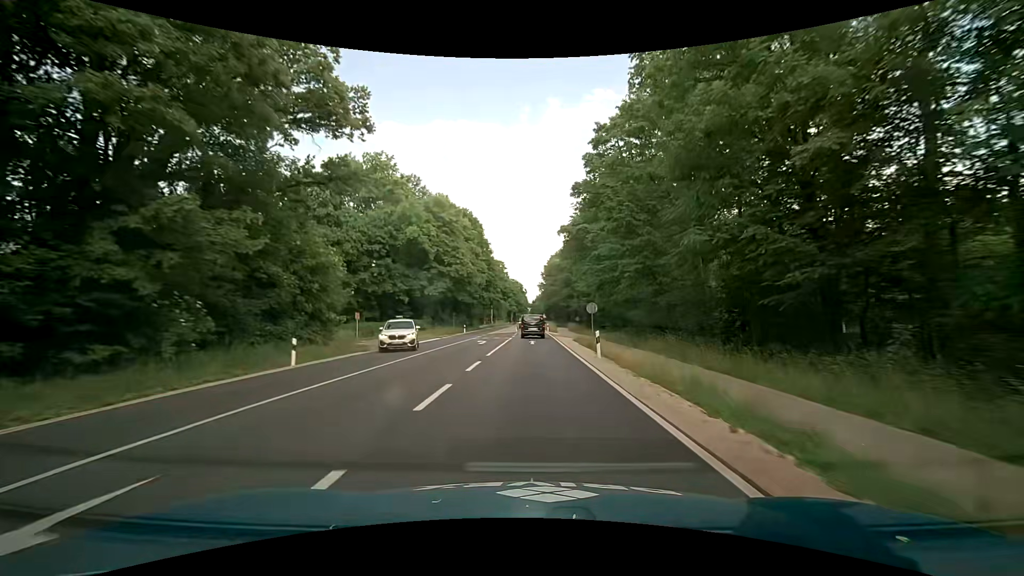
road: primary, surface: asphalt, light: Day
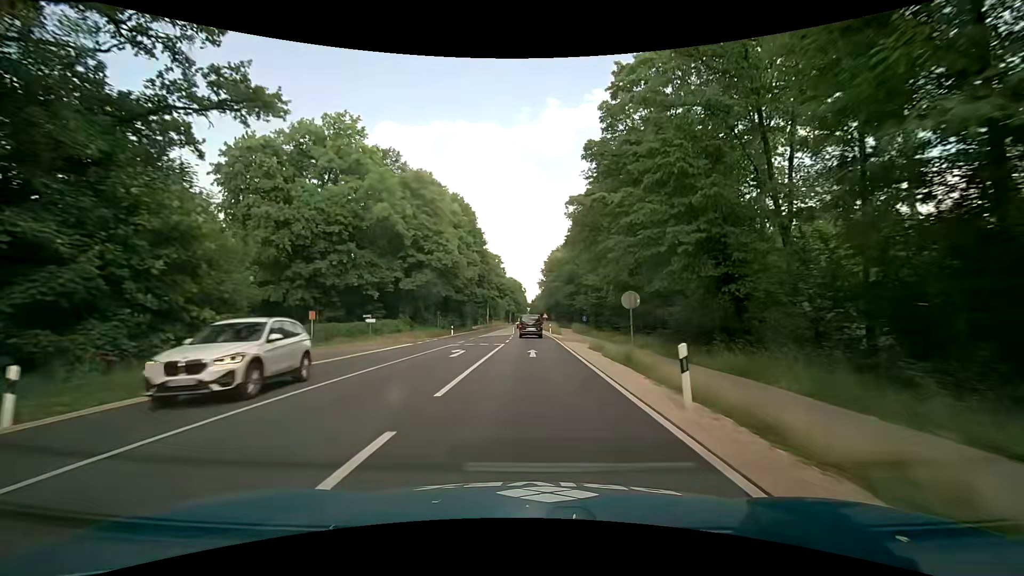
(0.0, +10.5) m; +1°
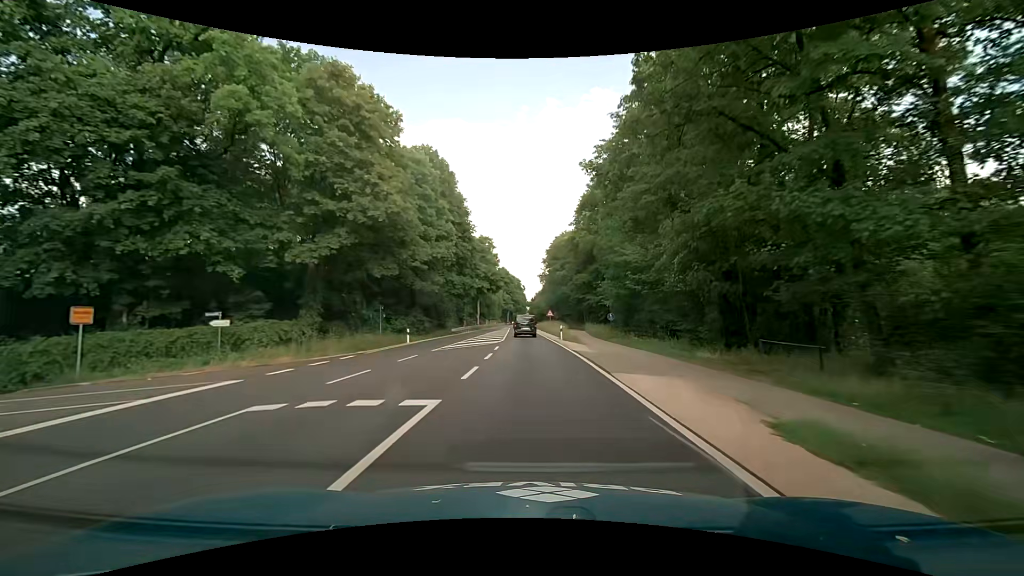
(-0.1, +21.1) m; -1°
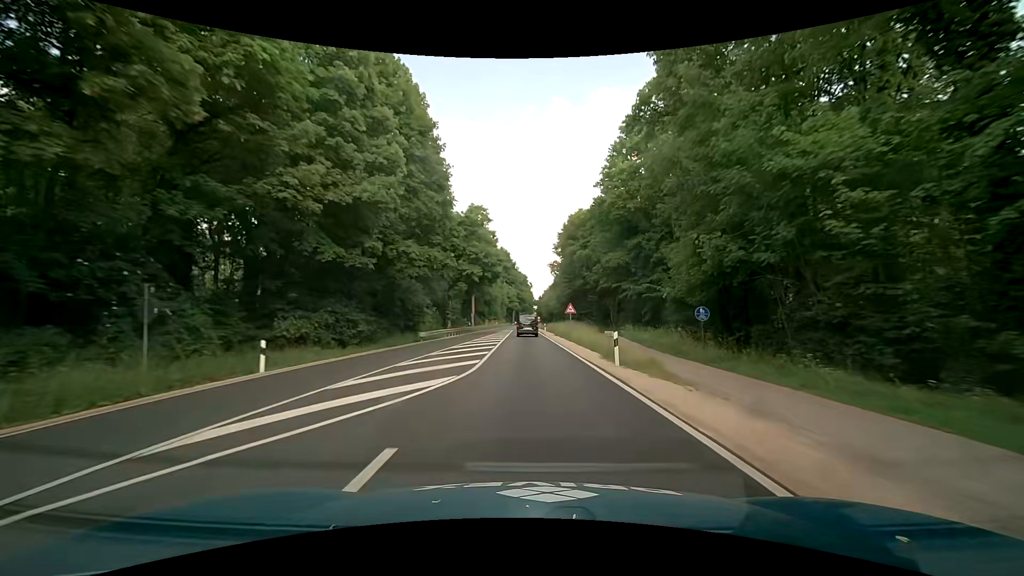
(0.0, +21.3) m; 0°
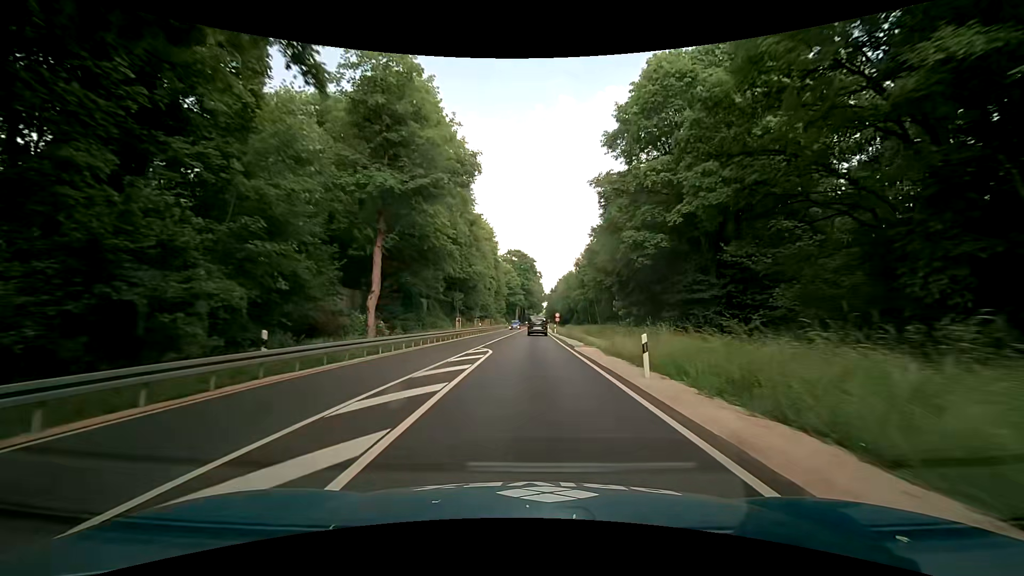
(-0.6, +53.9) m; -1°
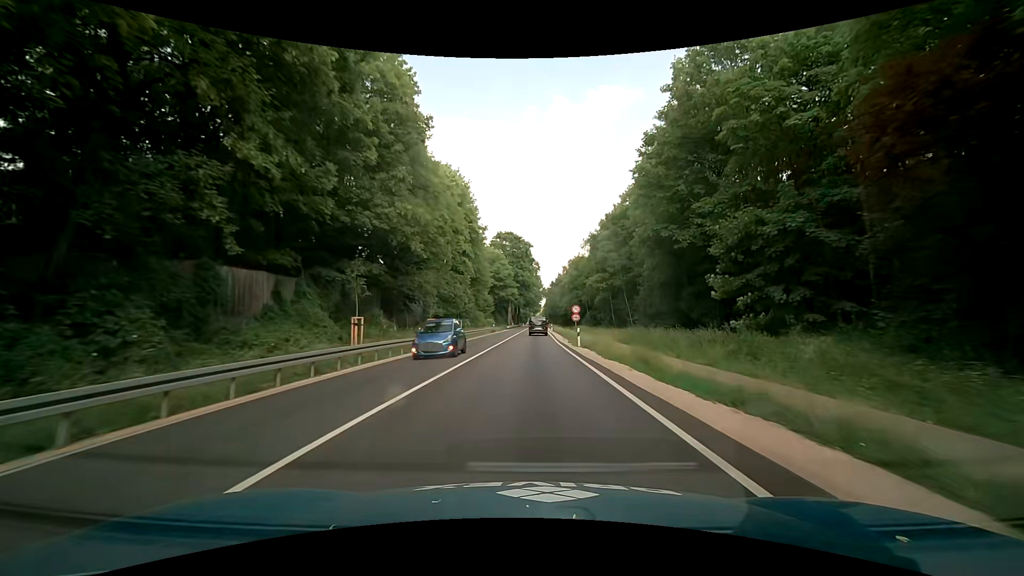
(+0.3, +32.3) m; +1°
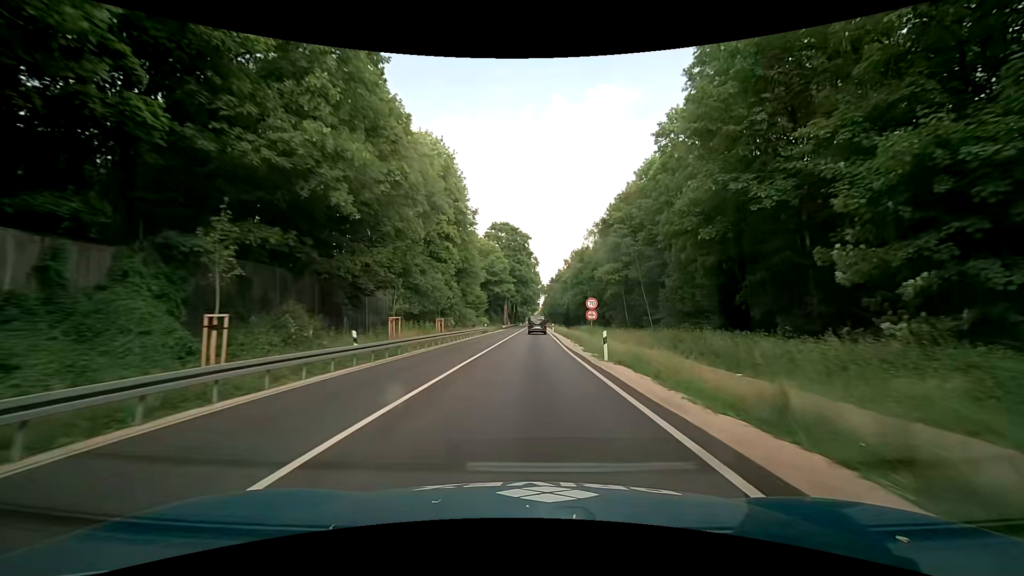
(0.0, +10.8) m; 0°
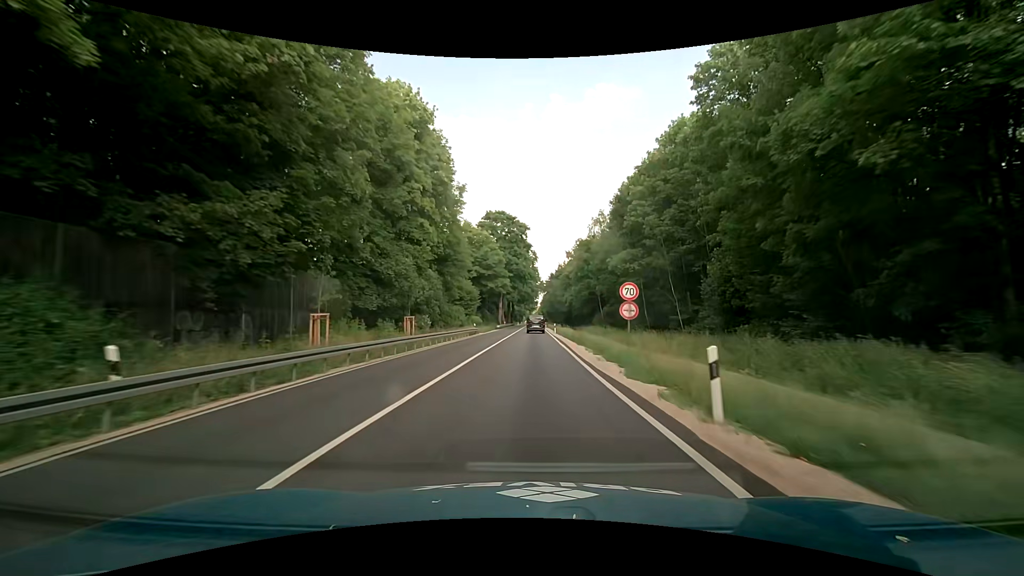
(+0.1, +10.8) m; +1°
(0, +10) (0, +20) (0, +30) (0, +40) (0, +50) (0, +60) (0, +70) (0, +80) (+1, +90) (+1, +100) m
